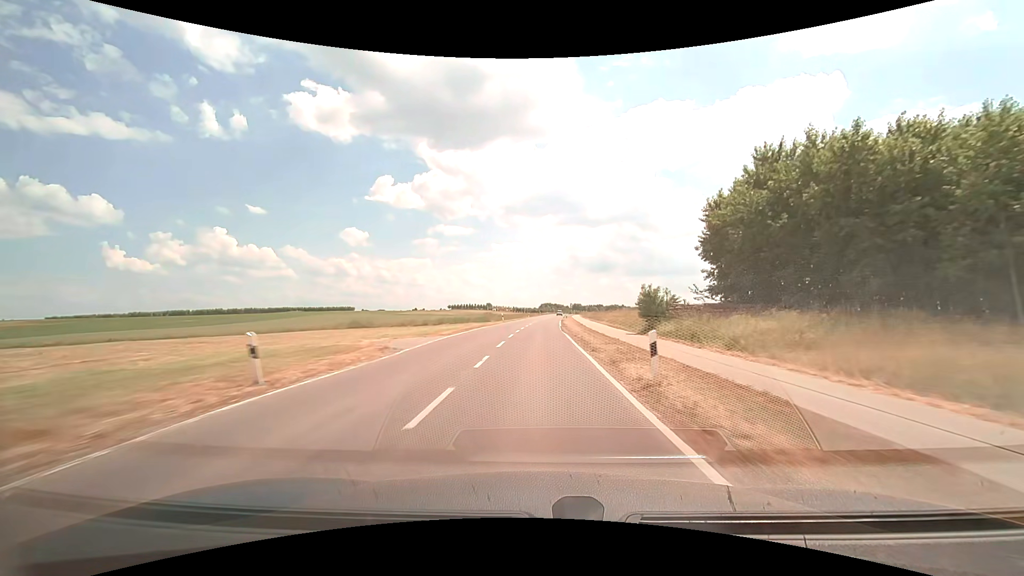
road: tertiary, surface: asphalt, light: Day
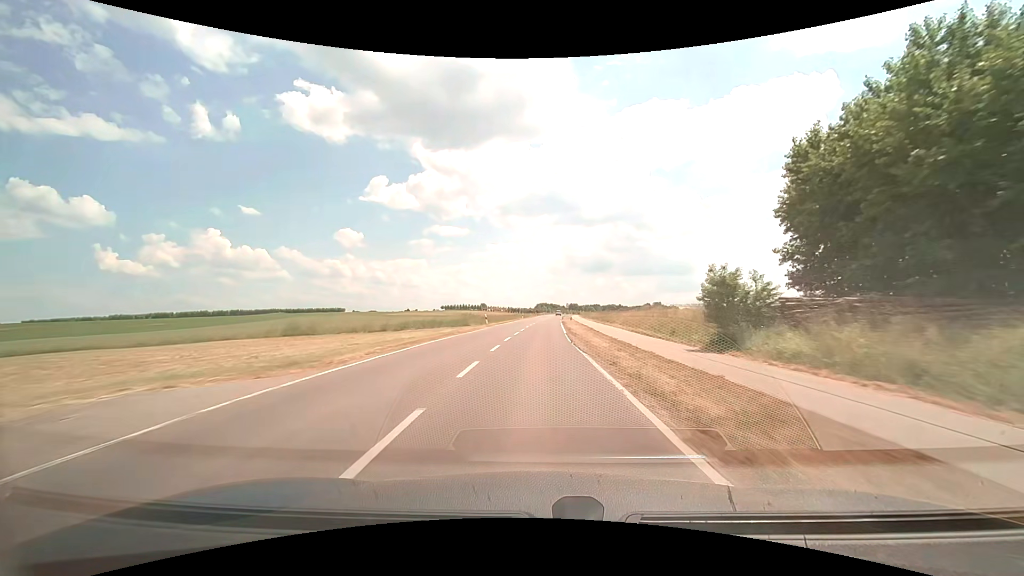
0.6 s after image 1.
(+0.1, +14.6) m; +1°
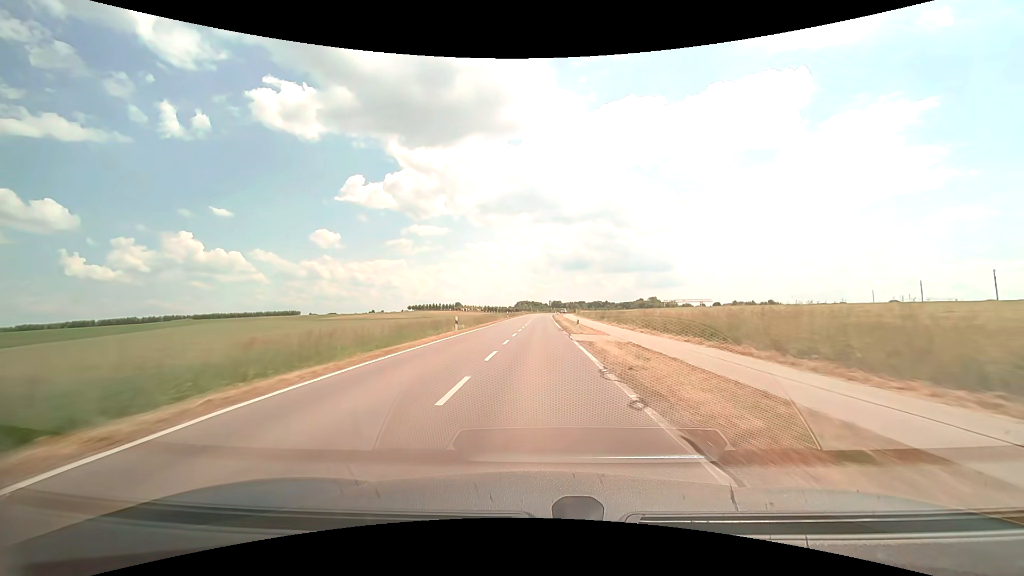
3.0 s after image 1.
(+1.3, +57.9) m; +2°
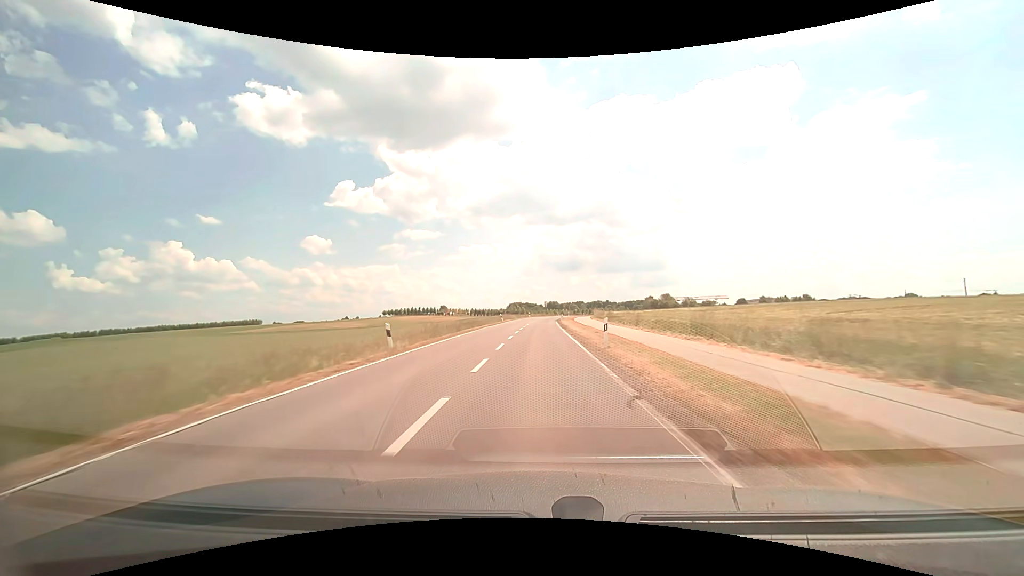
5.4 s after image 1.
(+0.4, +57.8) m; +1°
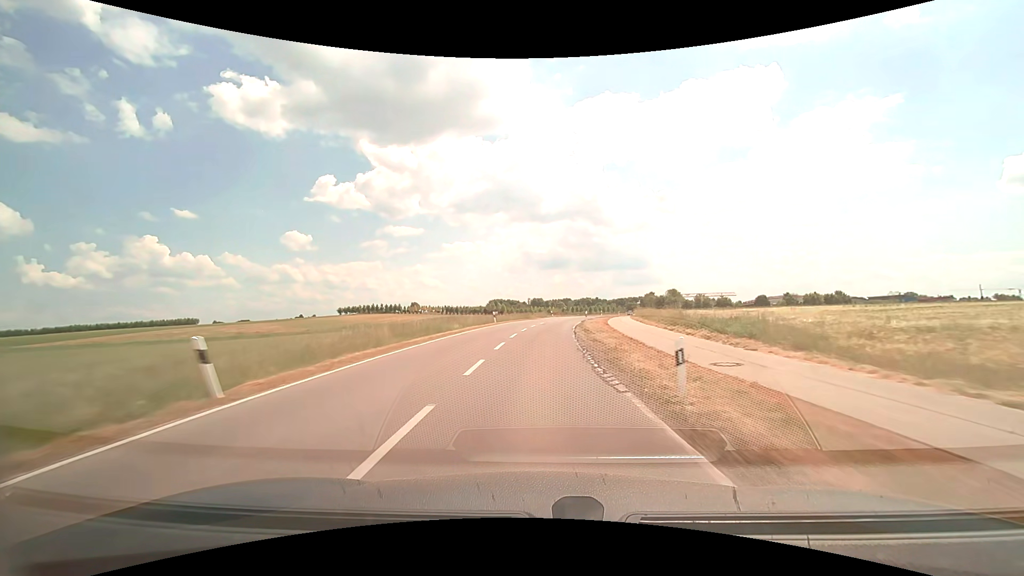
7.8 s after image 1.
(+0.4, +55.5) m; +2°
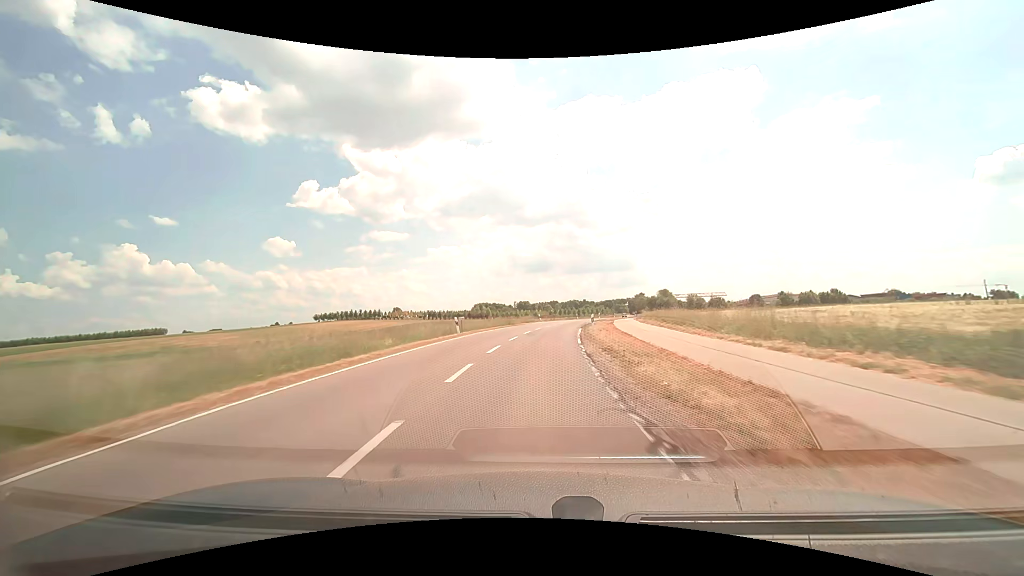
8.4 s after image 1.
(+0.2, +13.3) m; +1°
(0, +10) (0, +20) (+1, +30) (+2, +40) (+3, +50) (+5, +60) (+6, +70) (+8, +79) (+10, +89) (+12, +99) m
